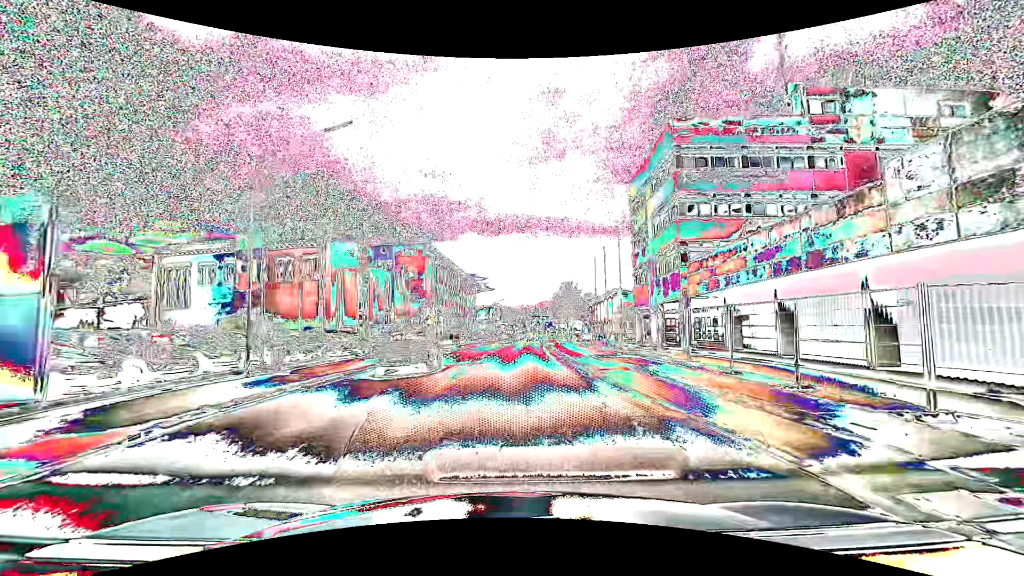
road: tertiary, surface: asphalt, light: Day
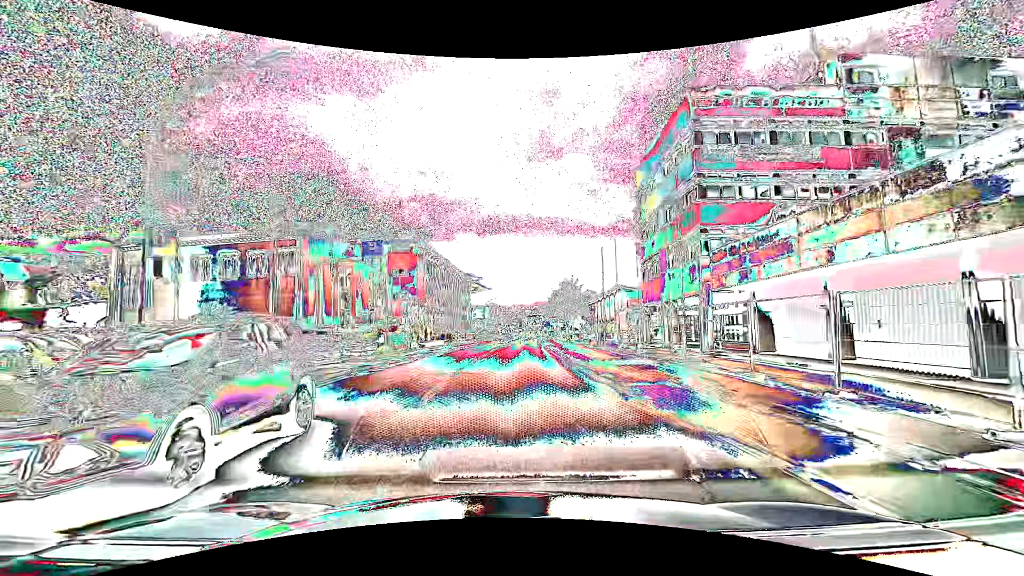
(0.0, +4.9) m; +1°
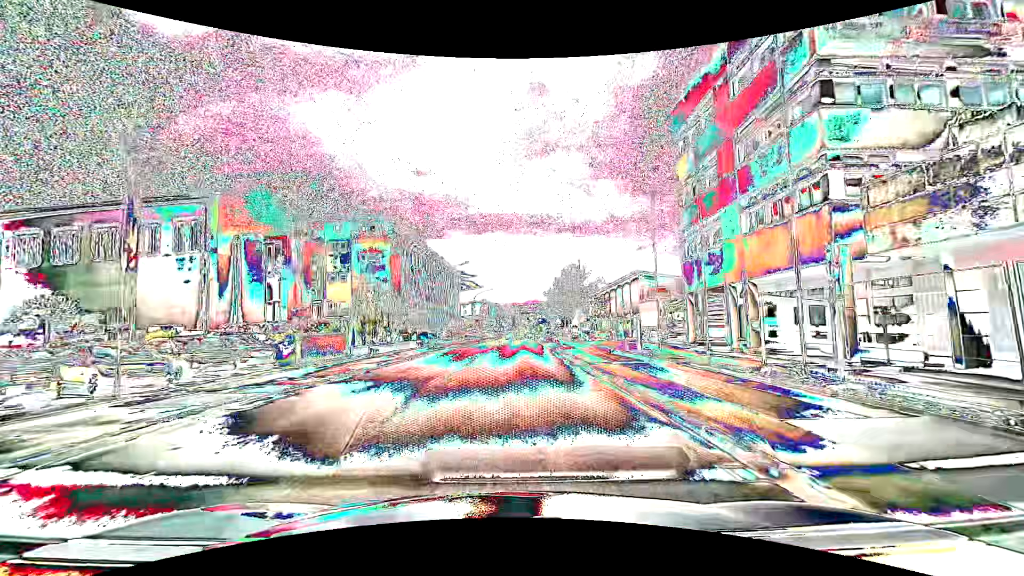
(0.0, +14.3) m; 0°
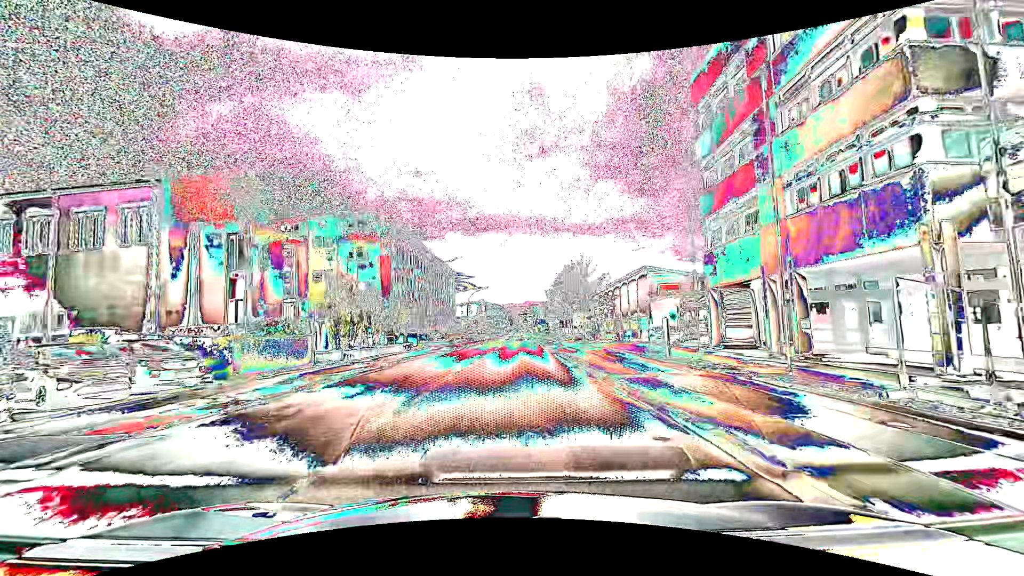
(0.0, +4.7) m; +1°
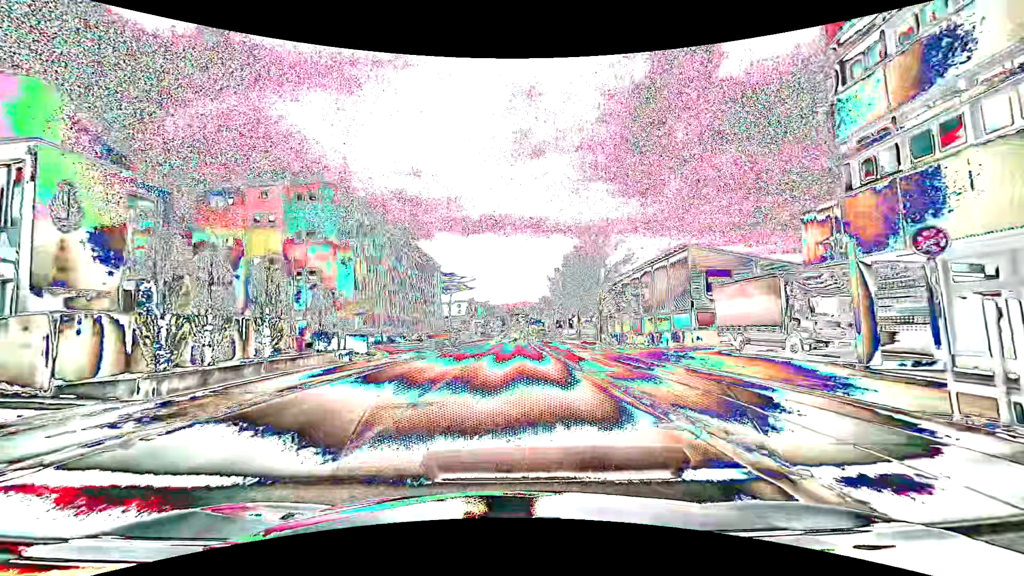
(+0.1, +14.6) m; +1°
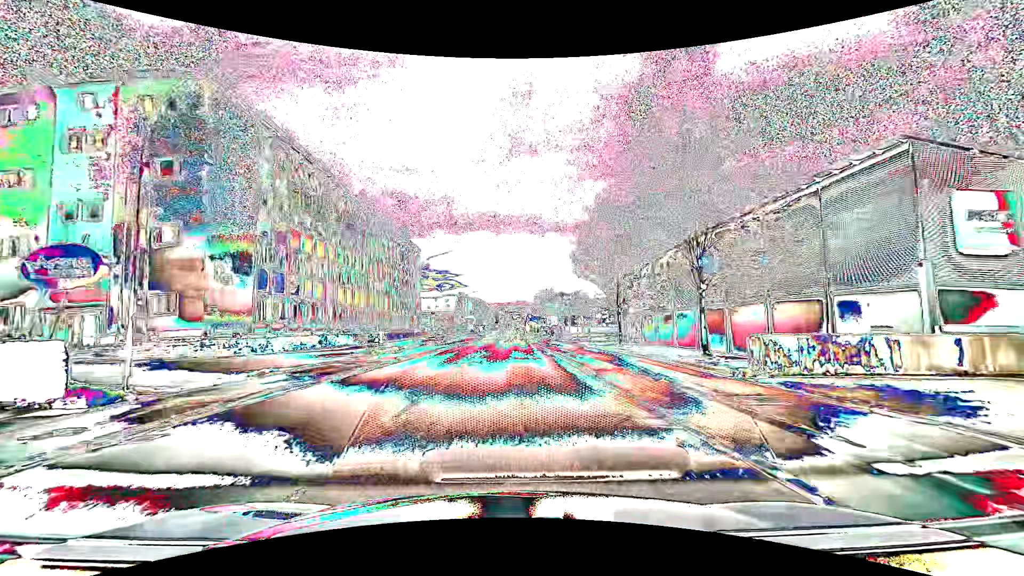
(+0.3, +22.8) m; +1°
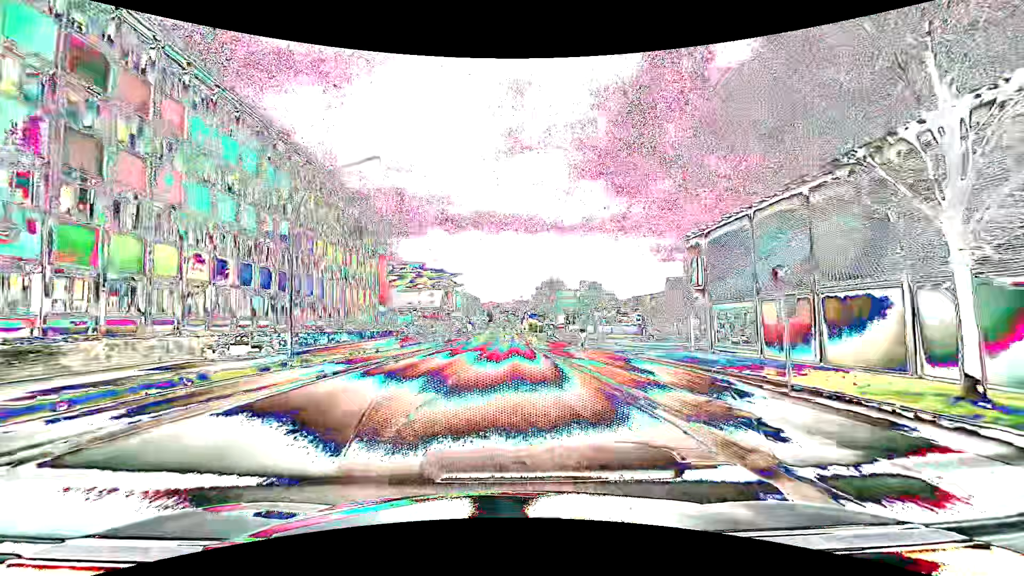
(0.0, +25.7) m; 0°
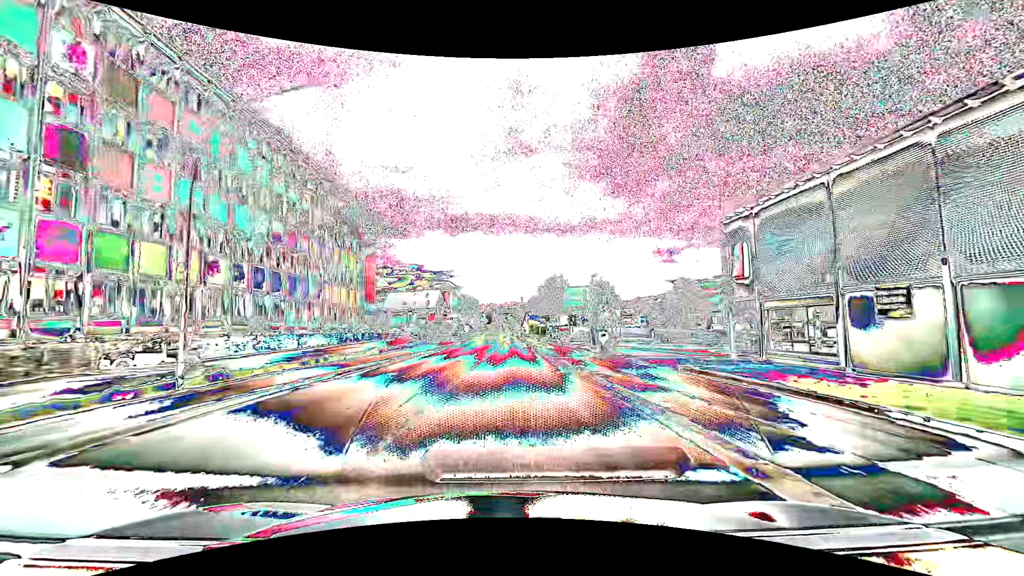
(0.0, +7.0) m; 0°
(0, +10) (0, +20) (0, +30) (0, +40) (0, +50) (0, +60) (0, +70) (0, +80) (0, +90) (0, +100) m
